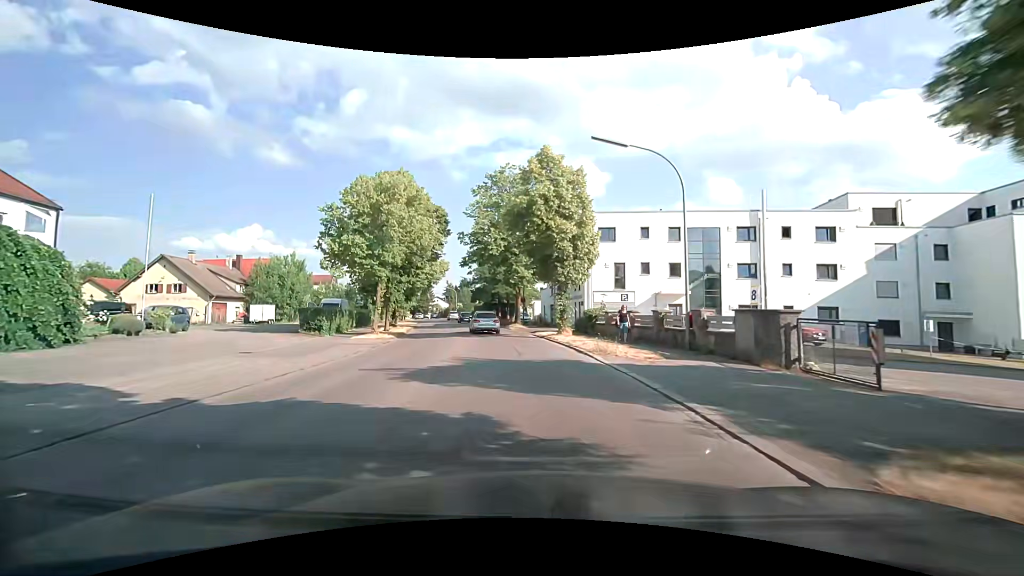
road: tertiary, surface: asphalt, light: Day
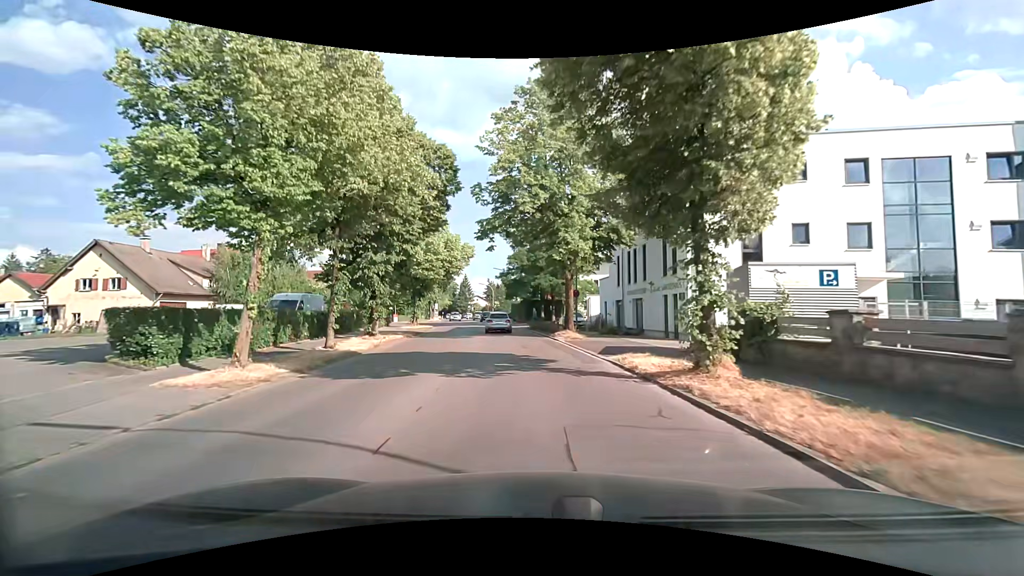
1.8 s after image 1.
(-1.0, +16.9) m; -5°
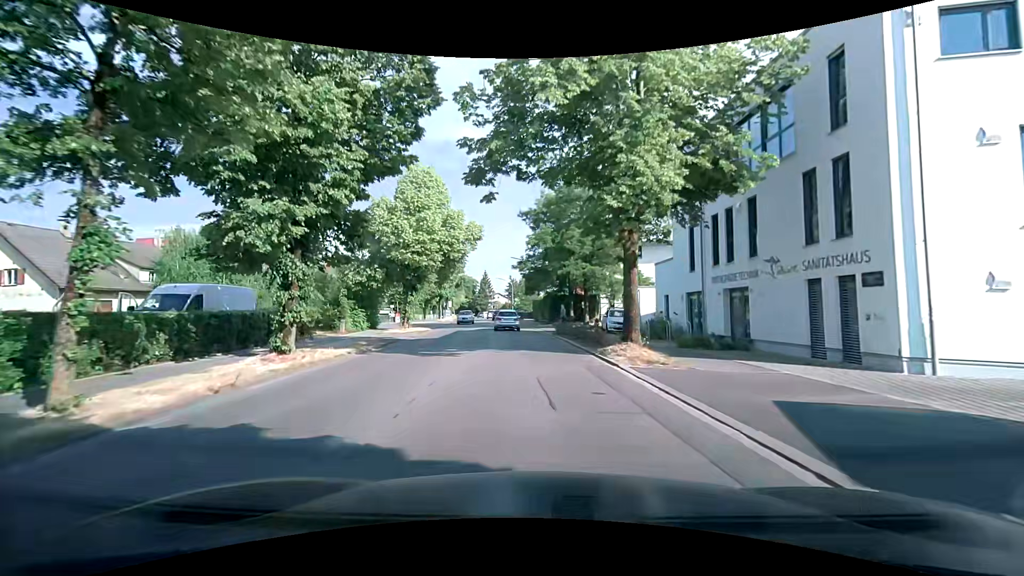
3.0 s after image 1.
(-0.3, +12.0) m; -3°
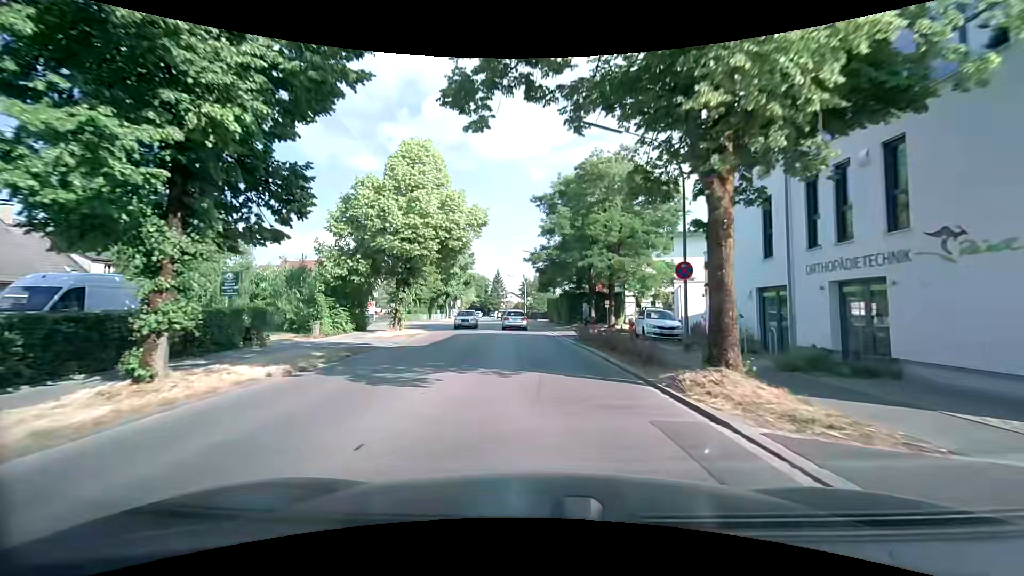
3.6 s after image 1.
(-0.1, +6.3) m; -2°
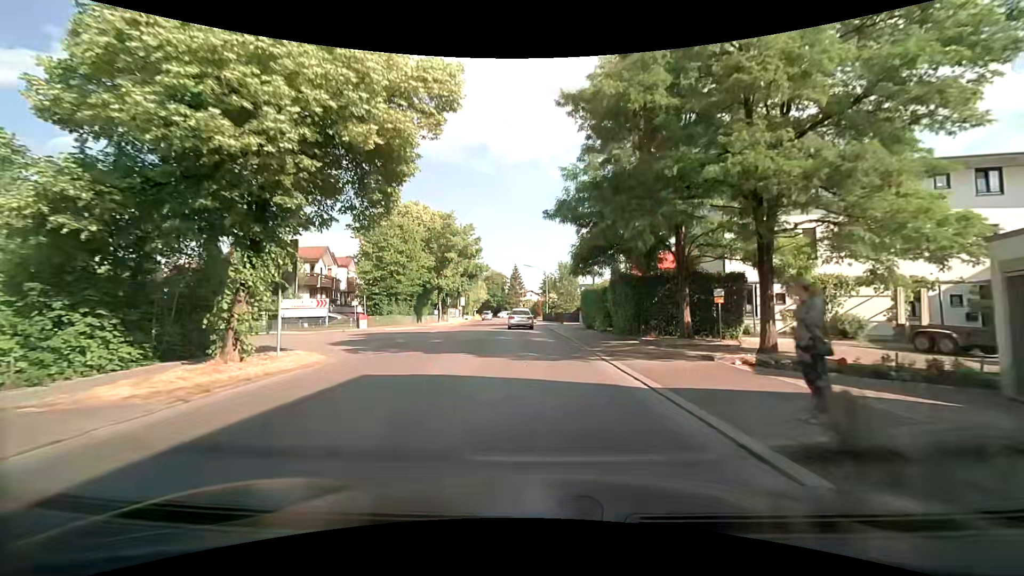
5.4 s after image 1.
(-0.5, +19.7) m; -2°
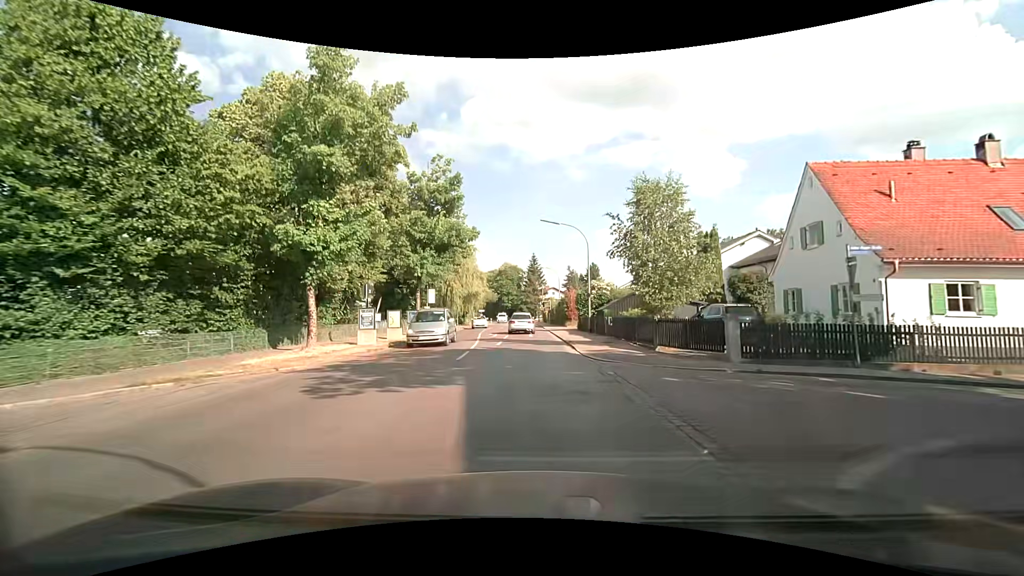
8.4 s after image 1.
(-1.0, +33.7) m; -3°
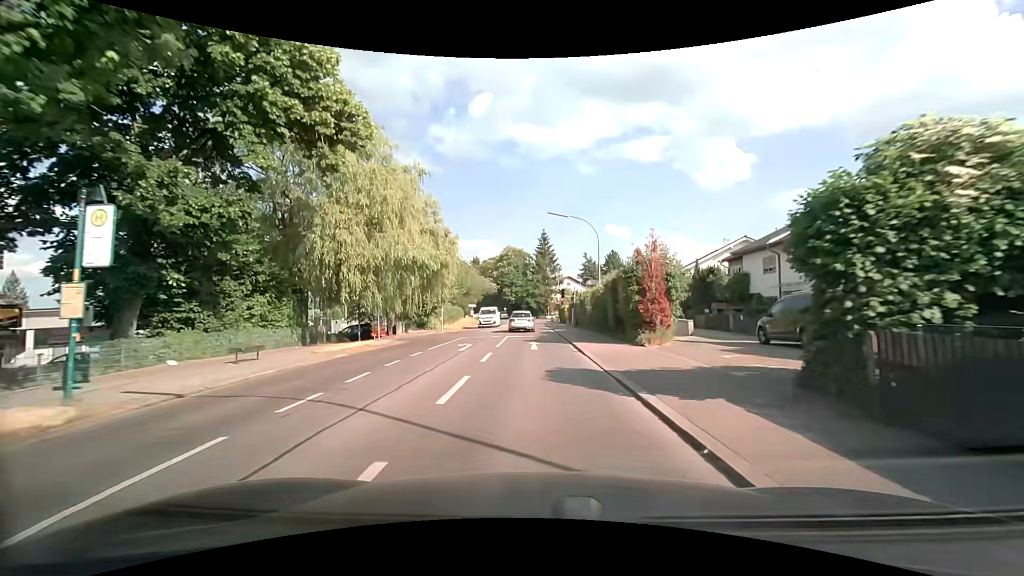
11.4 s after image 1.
(-0.5, +32.0) m; -1°
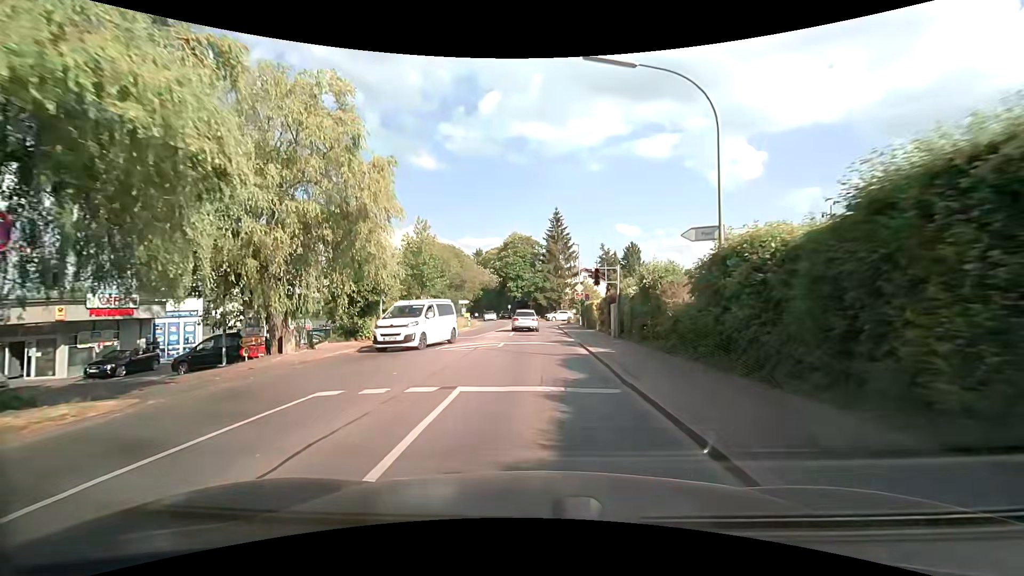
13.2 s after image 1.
(-0.2, +19.3) m; -1°
(0, +10) (0, +20) (0, +30) (0, +40) (-1, +50) (-1, +60) (-3, +70) (-4, +80) (-6, +90) (-8, +99) m
